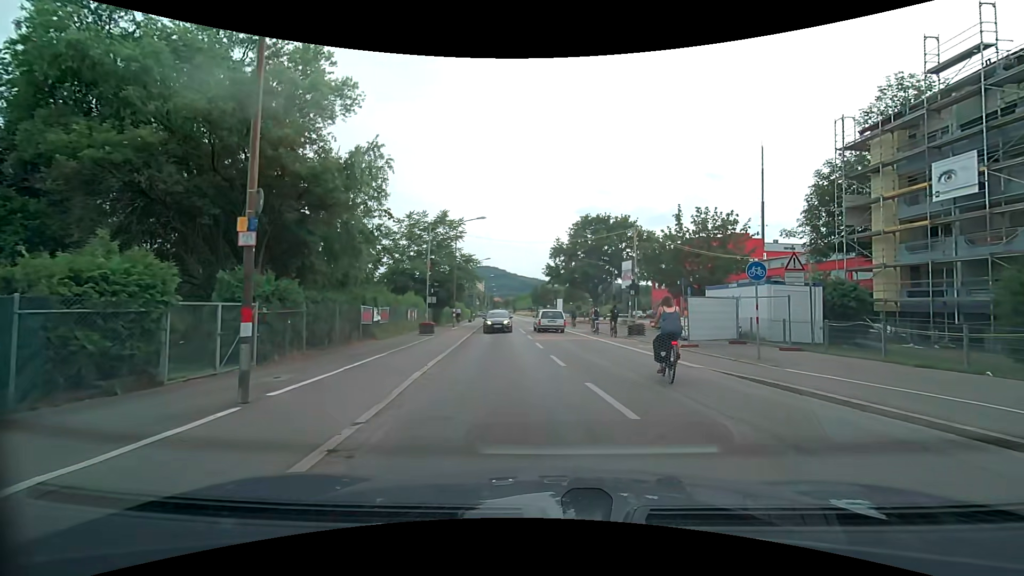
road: secondary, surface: asphalt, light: Day
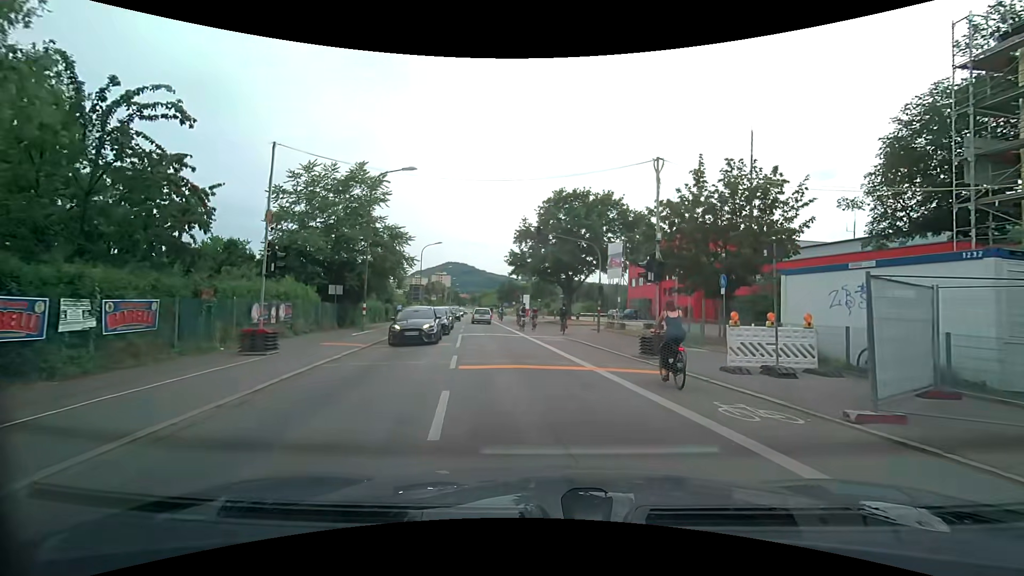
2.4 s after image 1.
(+0.7, +13.2) m; +4°
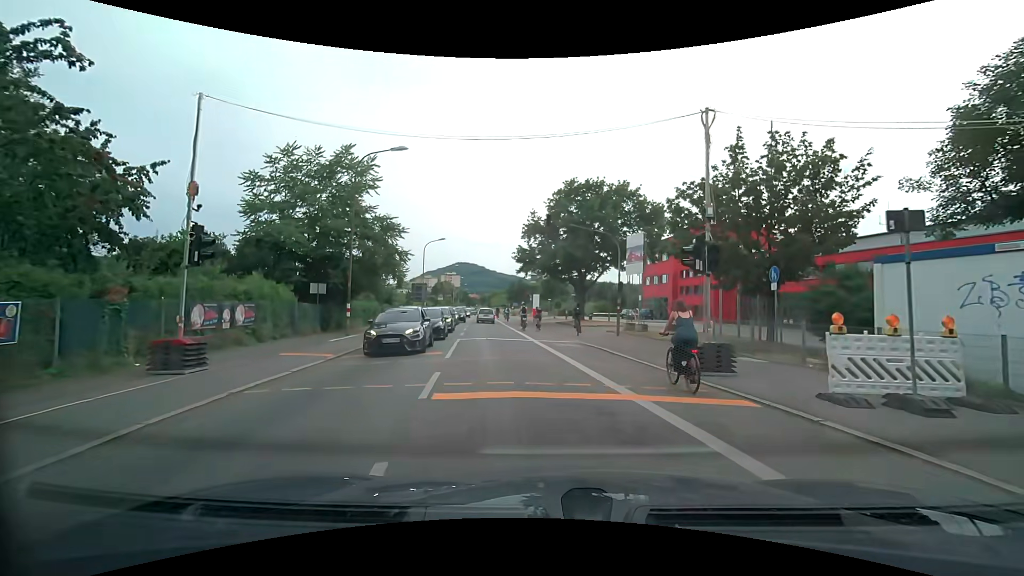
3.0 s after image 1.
(0.0, +3.7) m; -1°
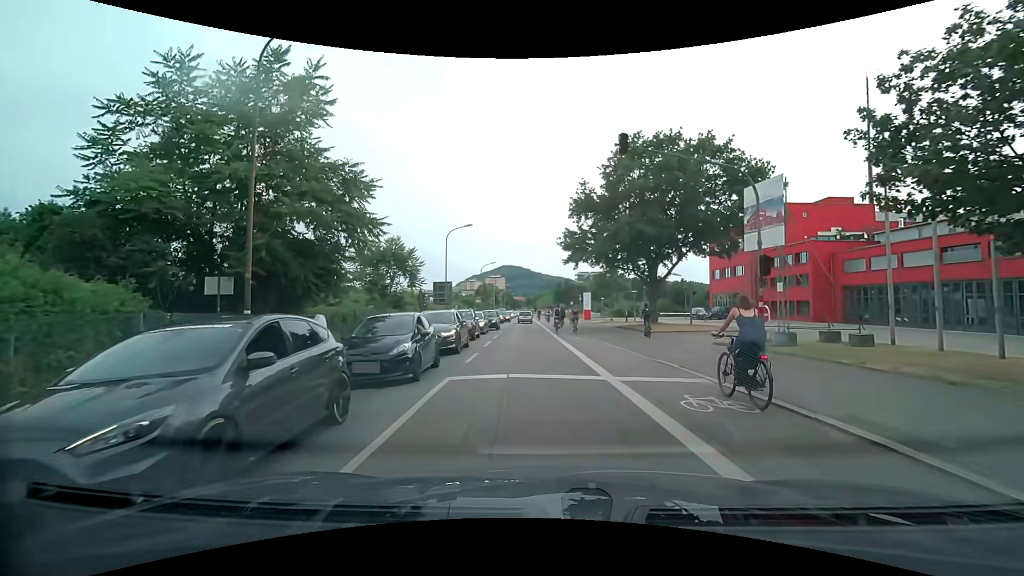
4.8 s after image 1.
(-0.5, +11.8) m; -5°
